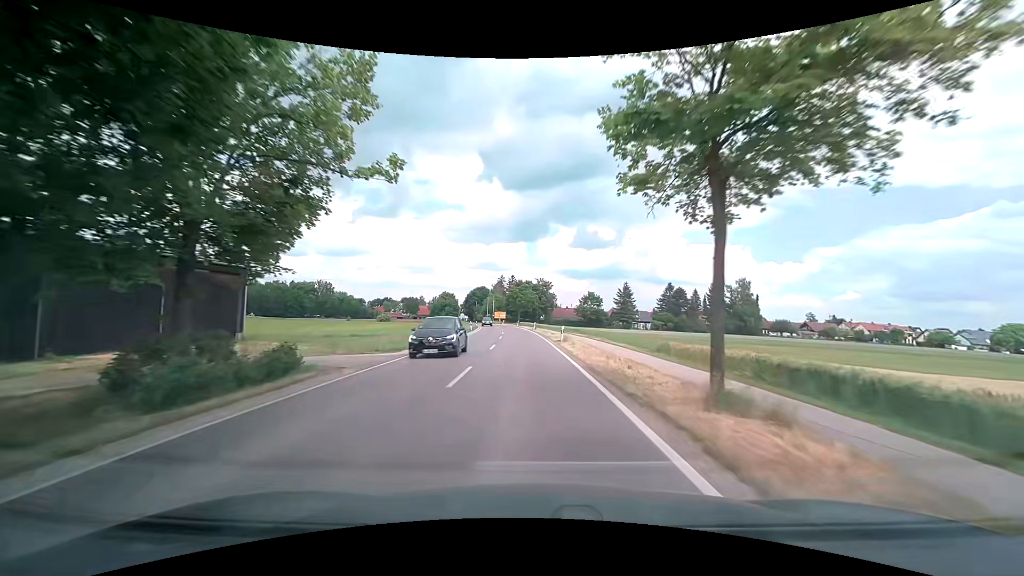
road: tertiary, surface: asphalt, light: Day
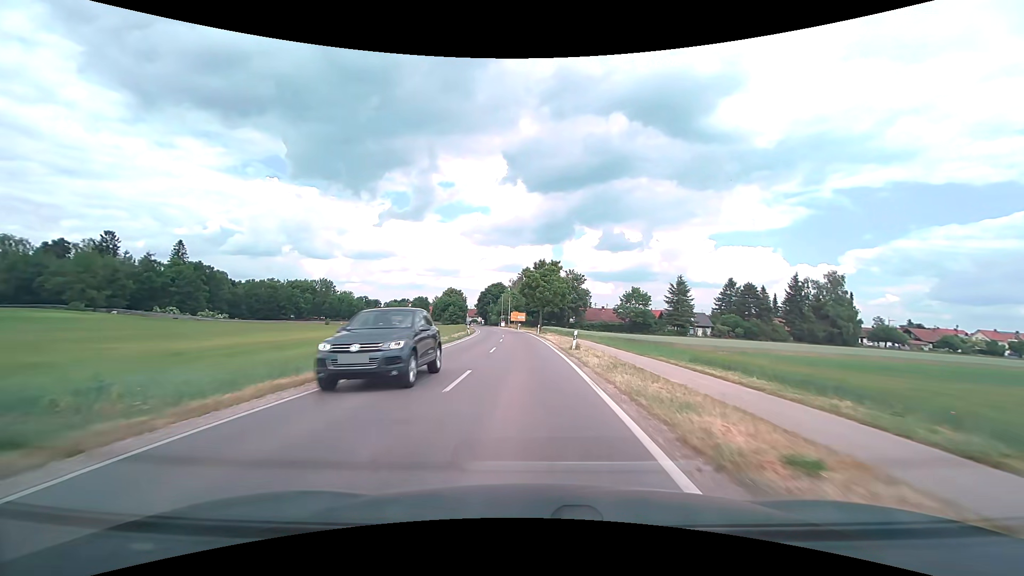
(-0.6, +36.1) m; -3°
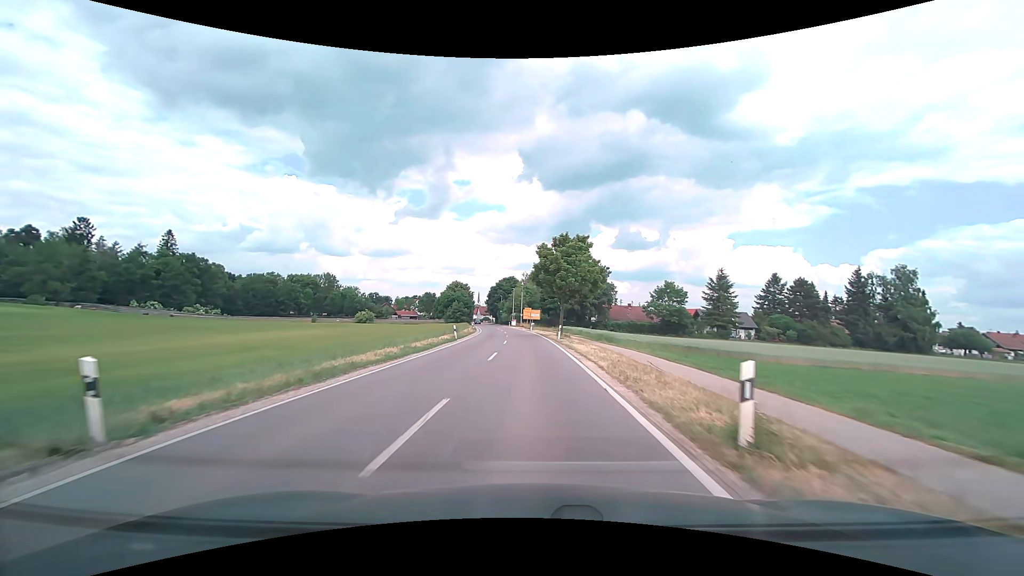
(-0.3, +17.4) m; -2°
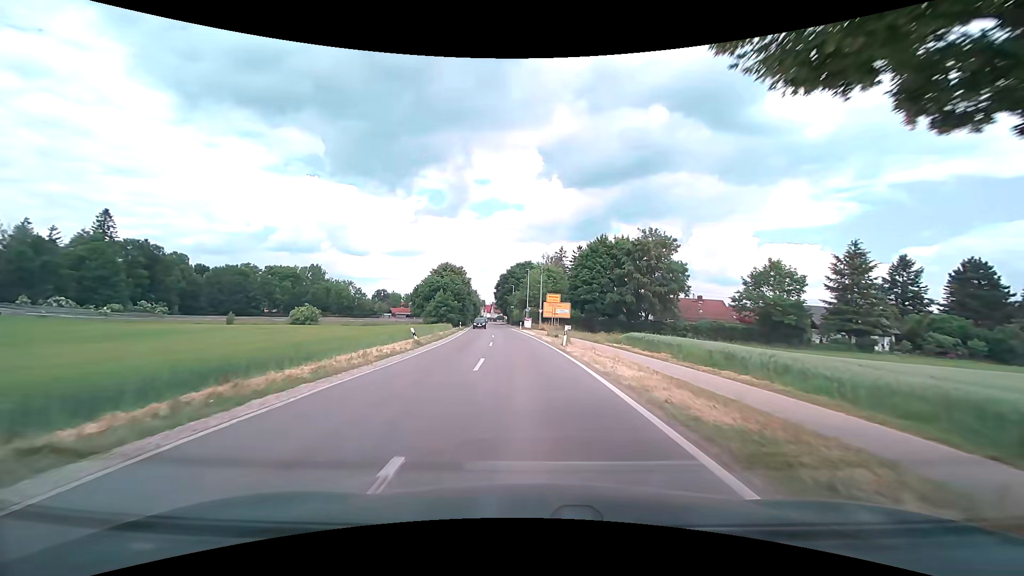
(-0.9, +39.5) m; -2°
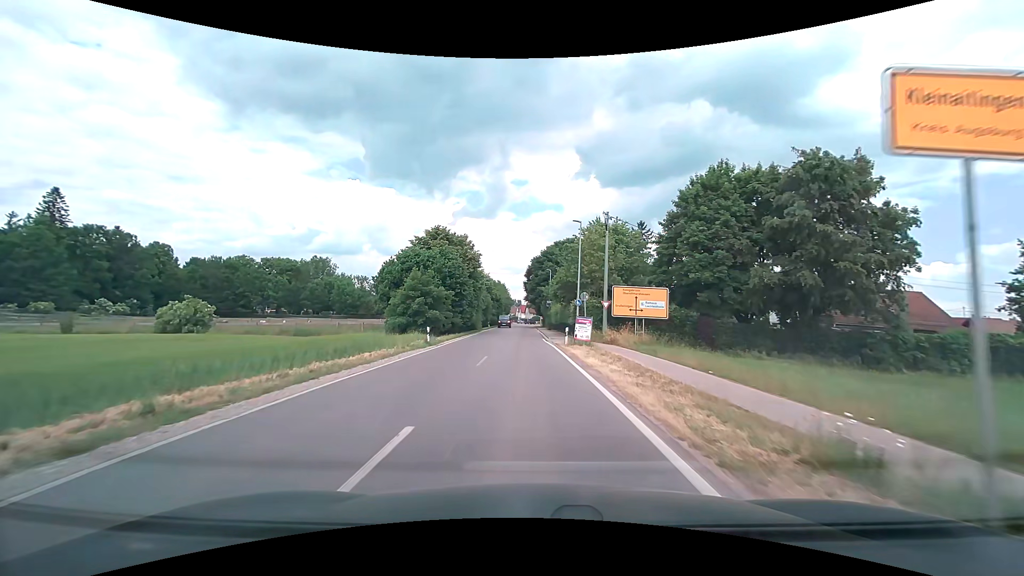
(-1.3, +34.6) m; -4°
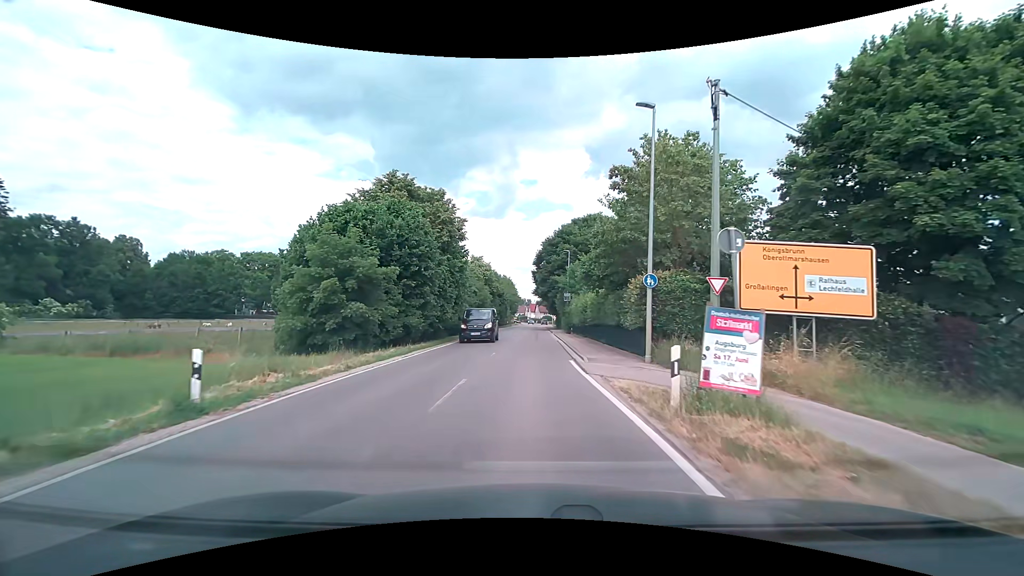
(-0.2, +18.9) m; -1°
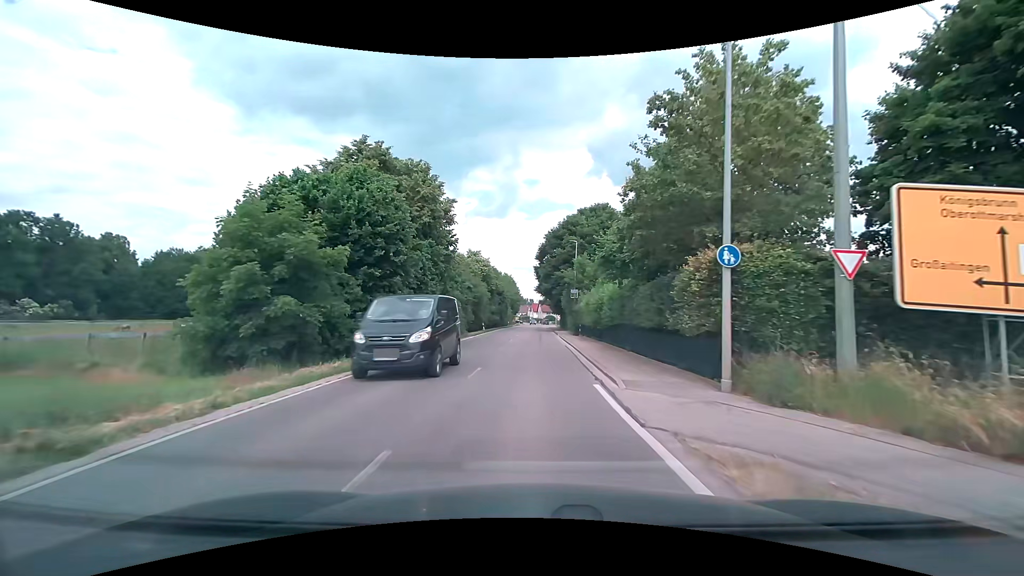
(0.0, +6.0) m; 0°
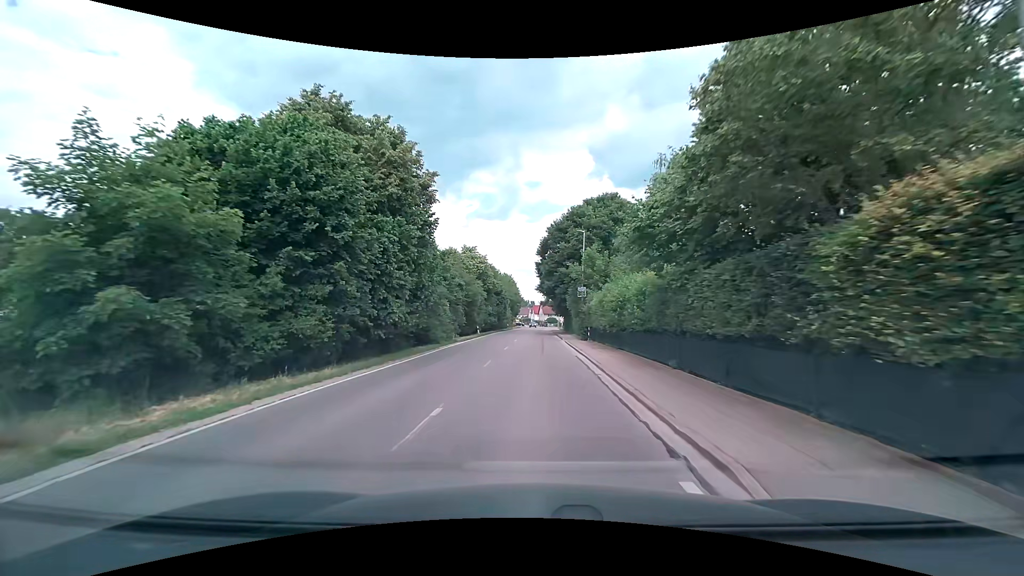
(0.0, +6.0) m; 0°
(0, +10) (0, +20) (0, +30) (0, +40) (+1, +50) (+1, +60) (+1, +70) (+1, +80) (+1, +90) (+2, +100) m
